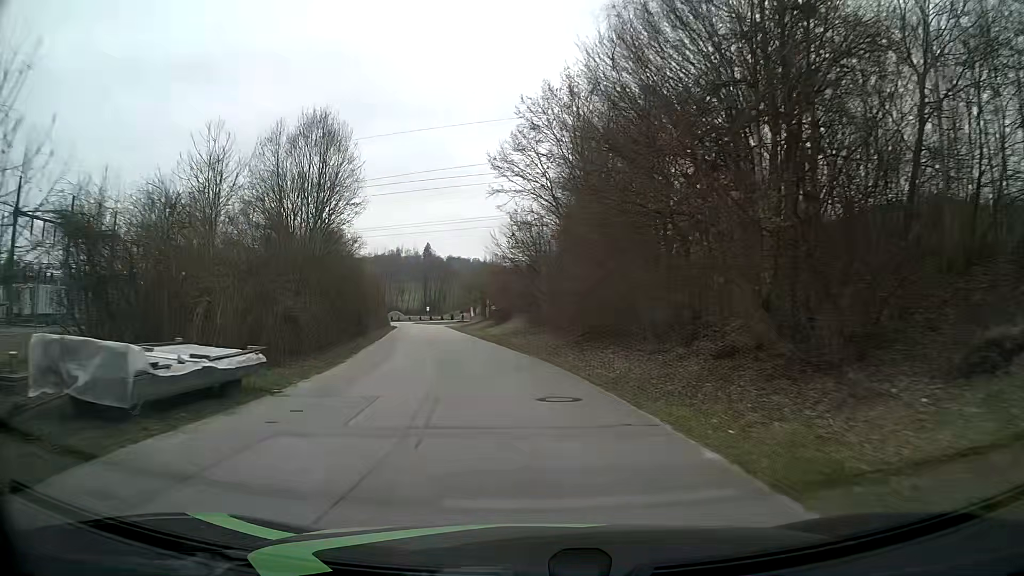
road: residential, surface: asphalt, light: Day
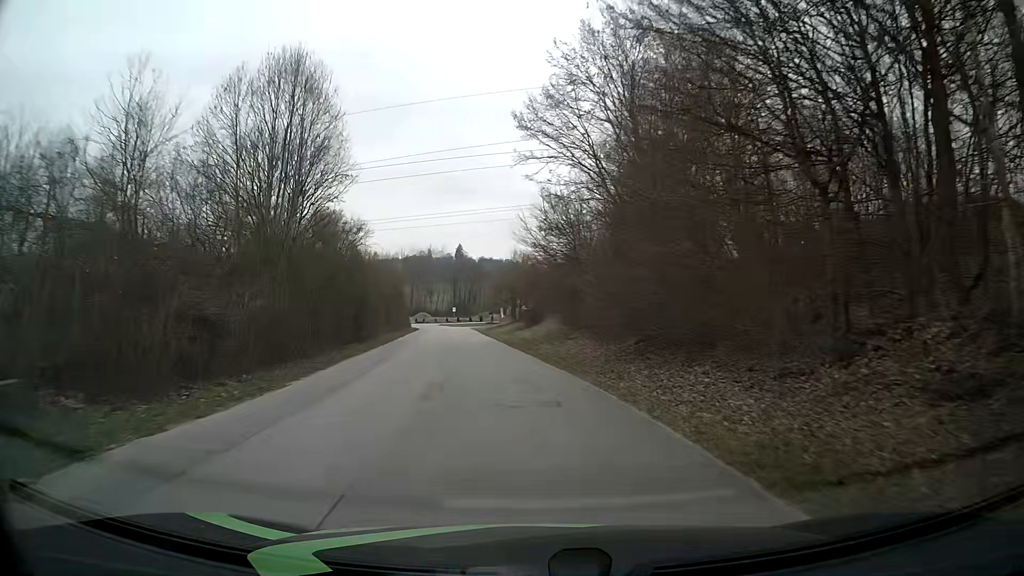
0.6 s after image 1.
(-0.2, +7.6) m; -3°
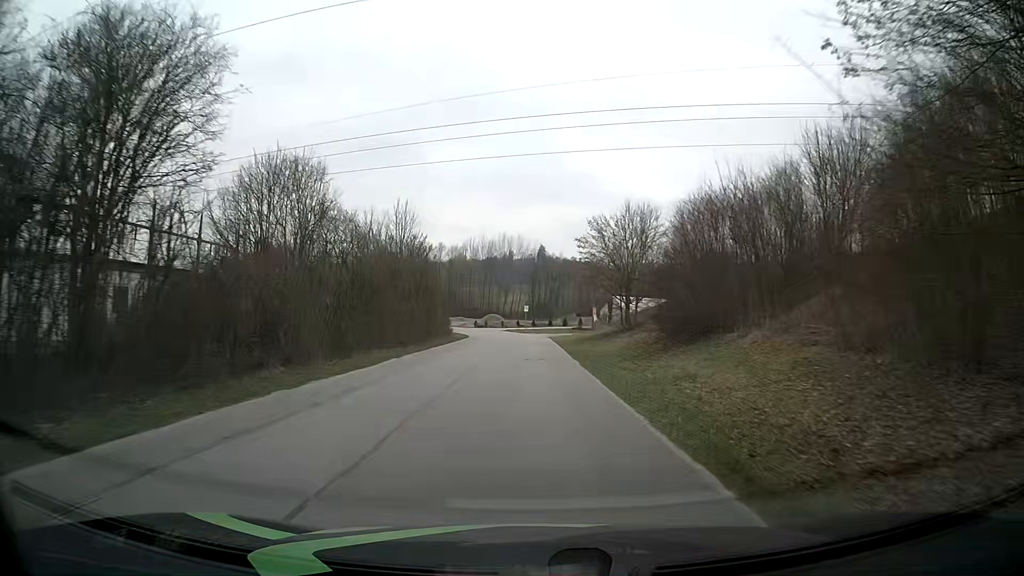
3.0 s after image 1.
(-2.1, +30.4) m; -6°
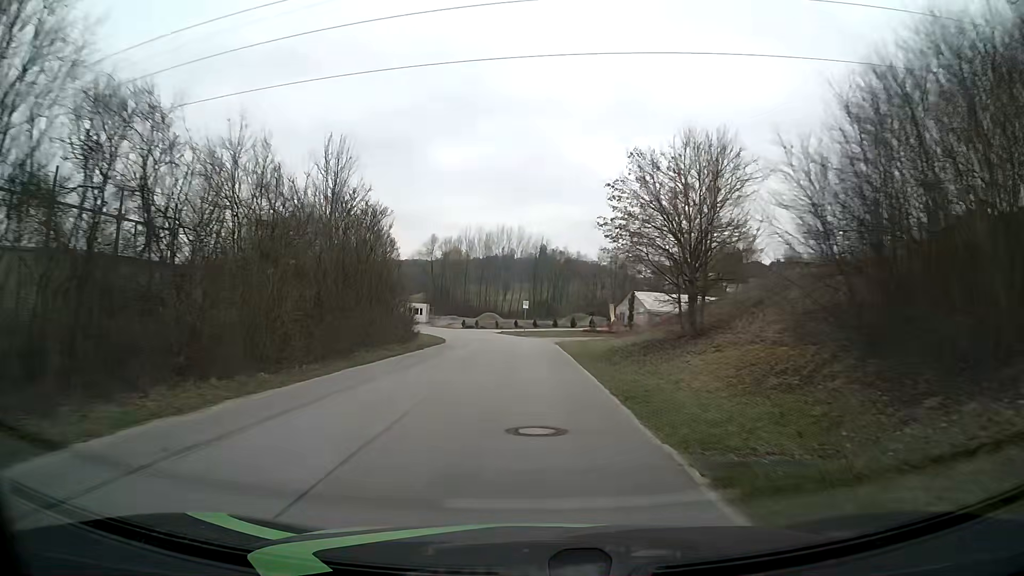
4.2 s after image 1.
(-0.1, +15.3) m; -1°
(0, +10) (0, +20) (0, +30) (-1, +40) (-3, +50) (-7, +59) (-11, +68) (-18, +76) (-25, +83) (-32, +90) m
